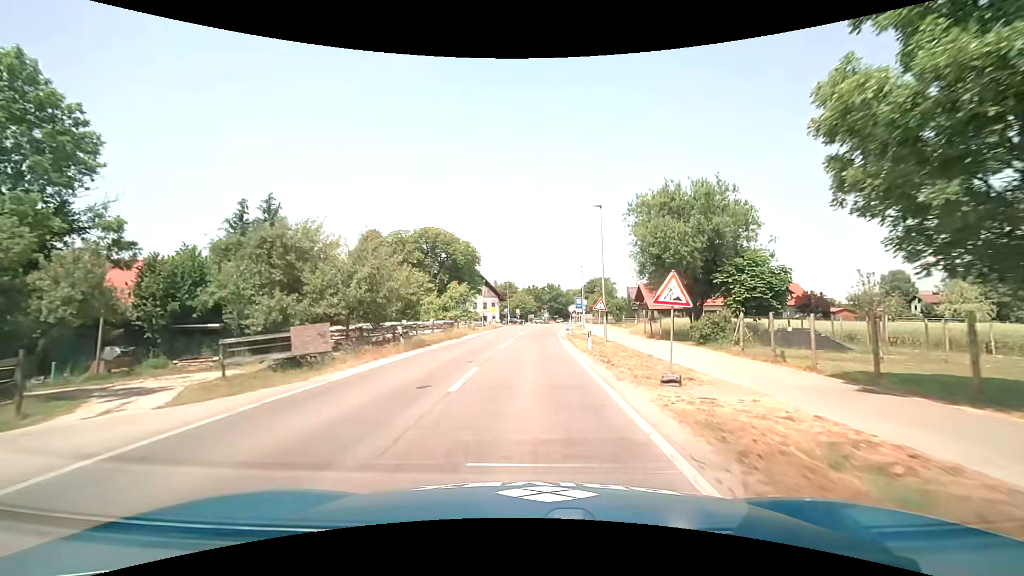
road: secondary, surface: asphalt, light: Day
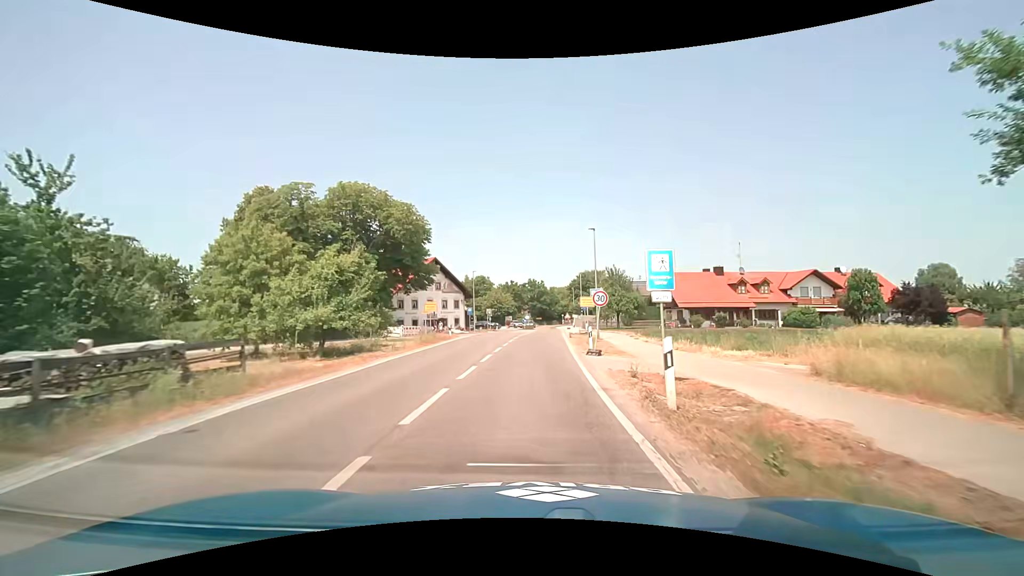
(+0.5, +28.8) m; +2°
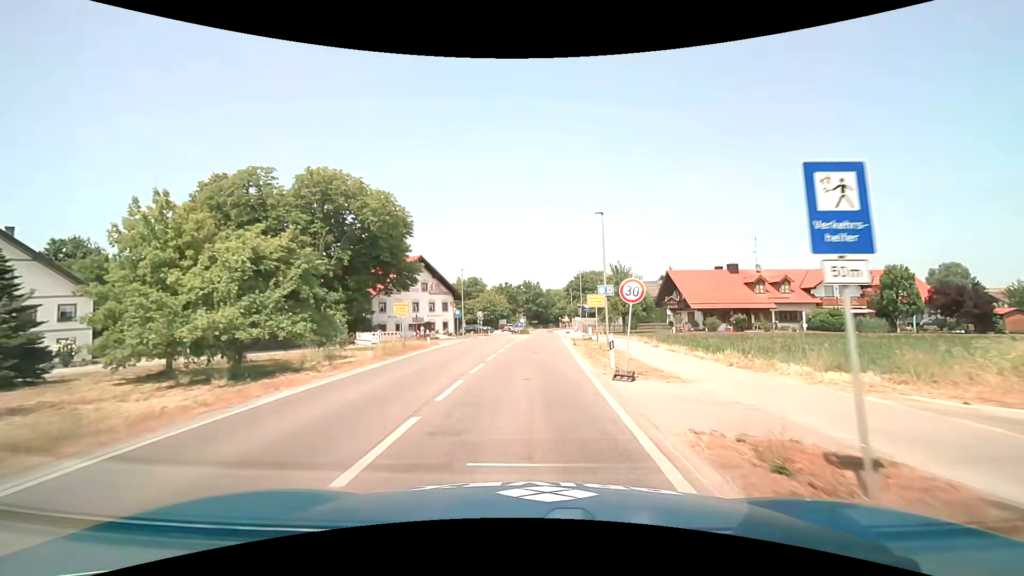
(0.0, +6.6) m; +1°
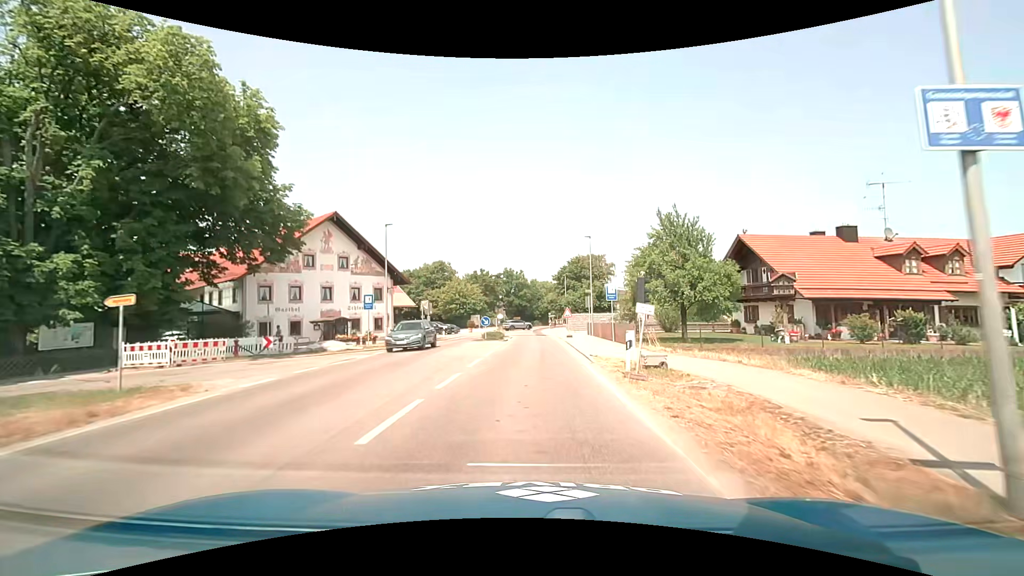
(+0.4, +25.7) m; +2°
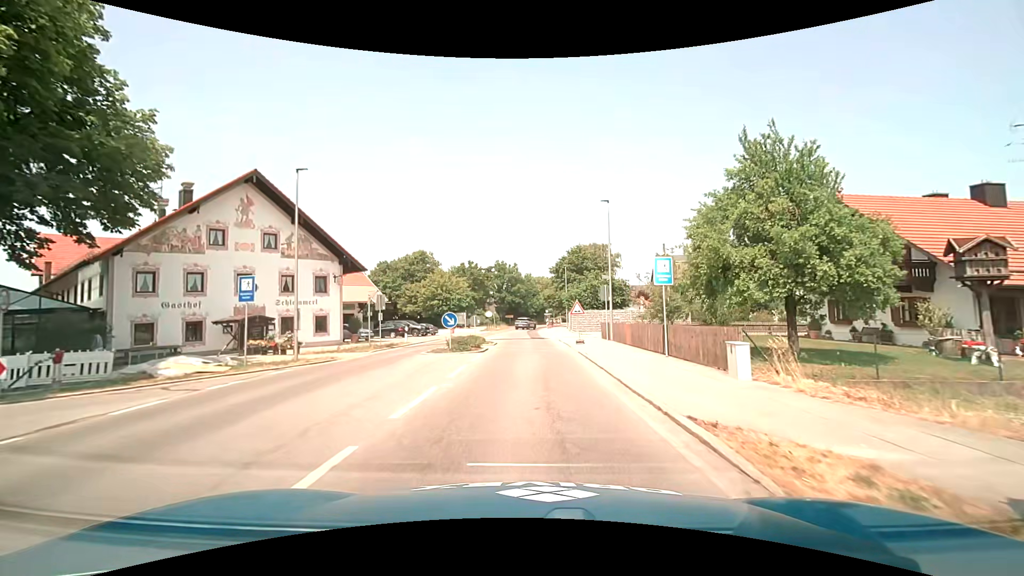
(0.0, +12.0) m; 0°
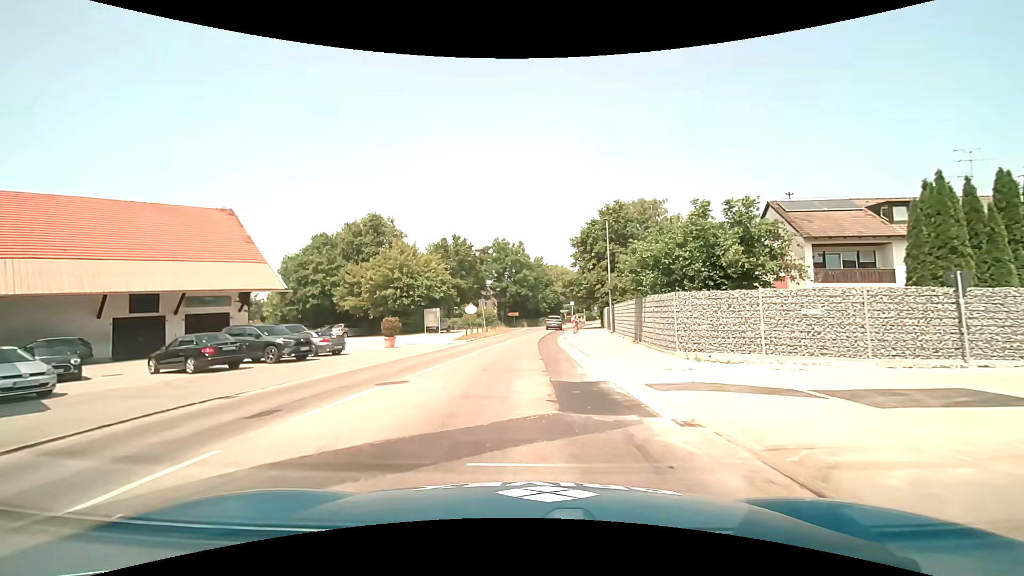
(-0.1, +29.1) m; -1°
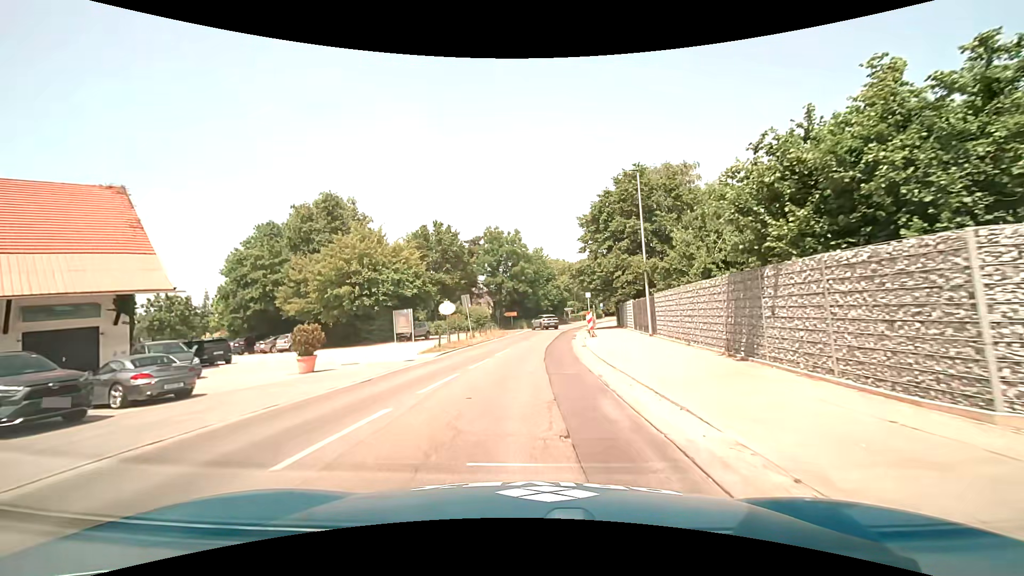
(+0.1, +11.2) m; 0°
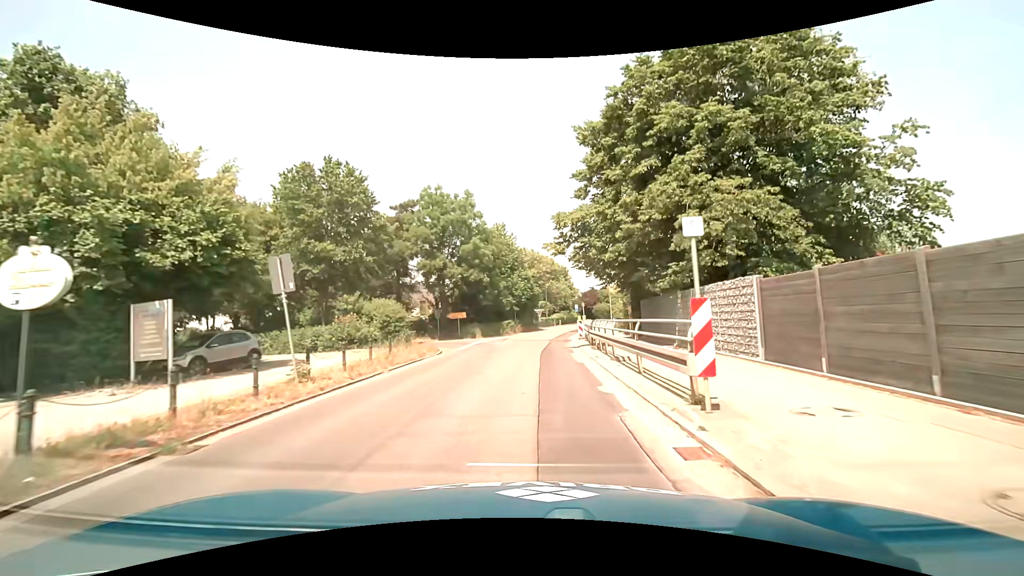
(+0.5, +22.1) m; +4°
(0, +10) (+1, +20) (+1, +30) (-3, +39) (-12, +44) (-20, +49) (-29, +53) (-38, +58) (-47, +62) (-56, +67) m
